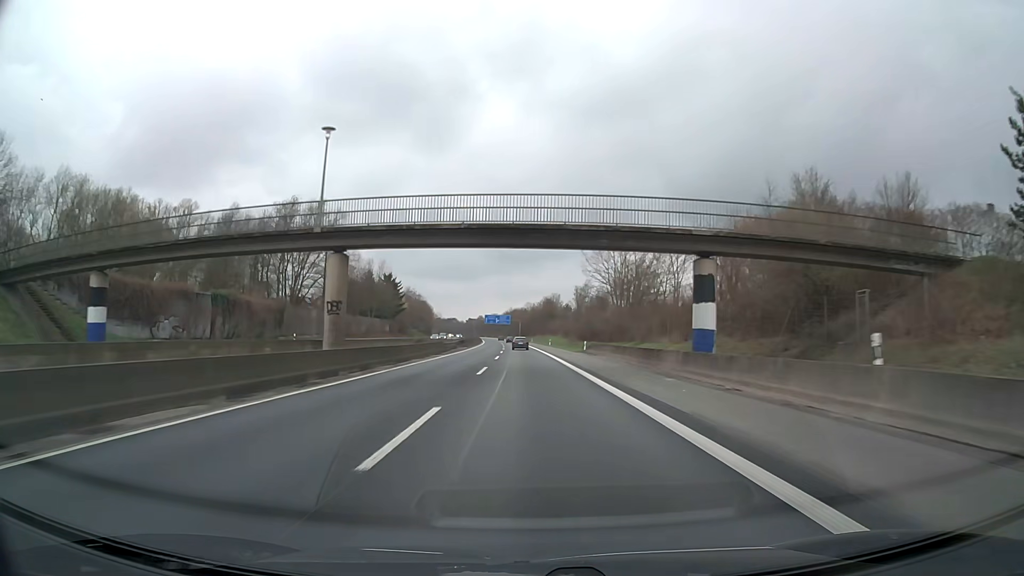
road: motorway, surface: asphalt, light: Day
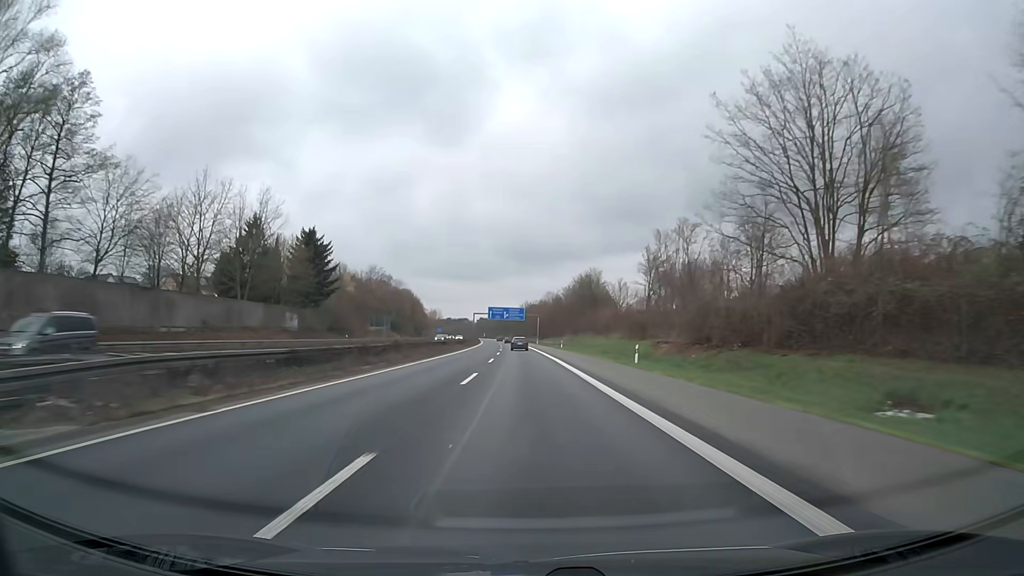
(-1.0, +76.8) m; -1°
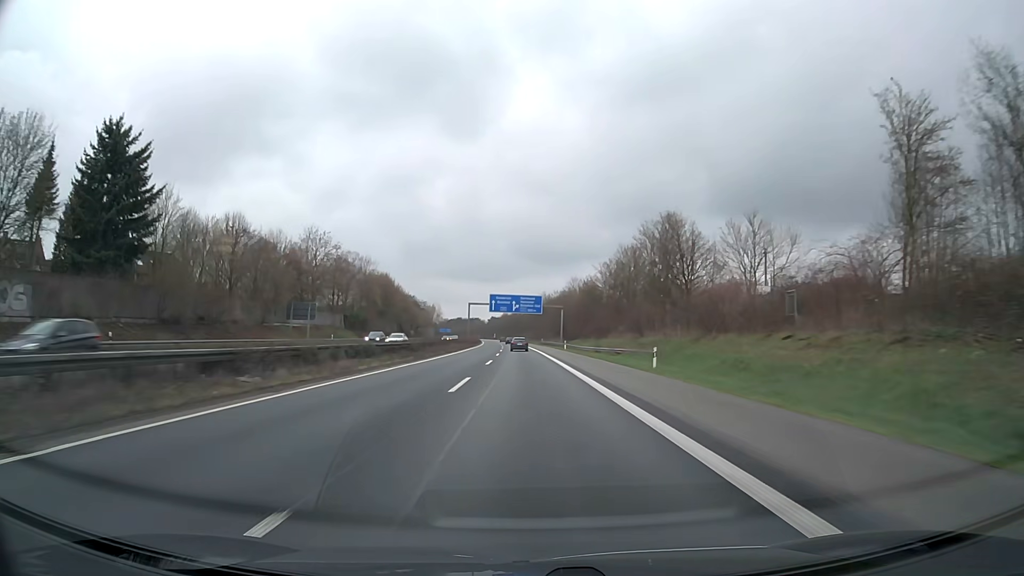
(-0.6, +56.5) m; -1°
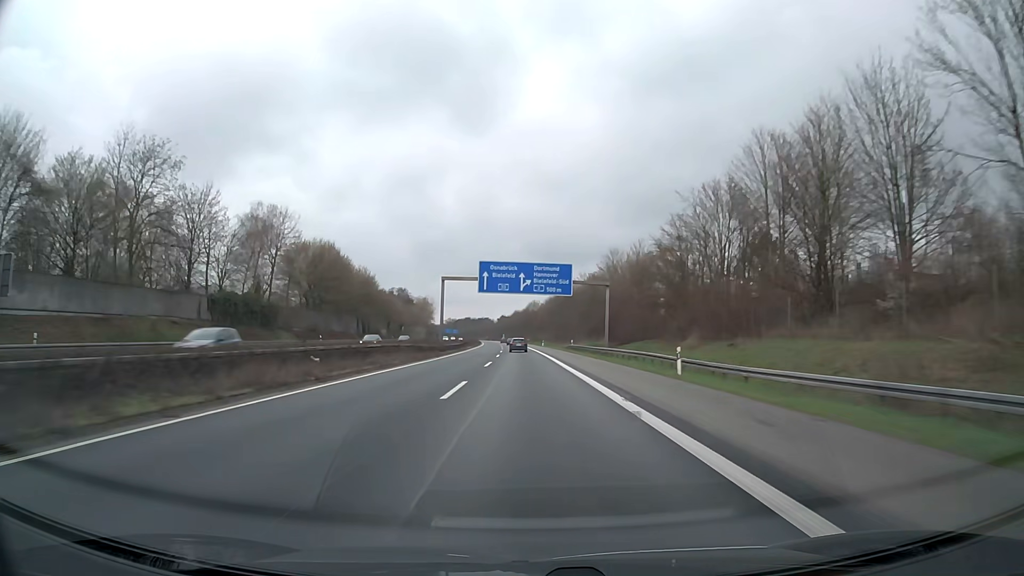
(-0.5, +55.6) m; -1°
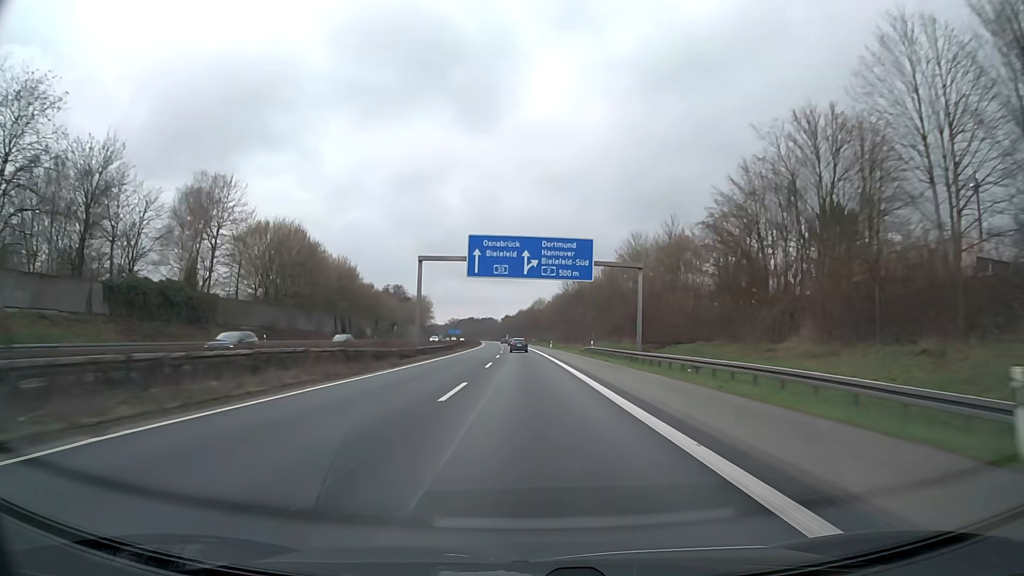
(-0.1, +18.3) m; -1°
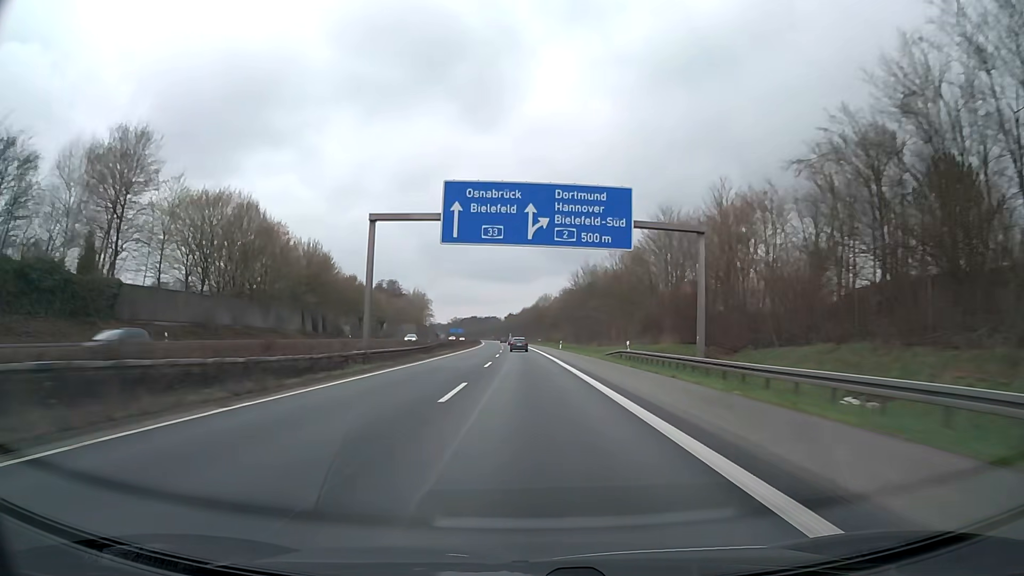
(0.0, +18.3) m; 0°
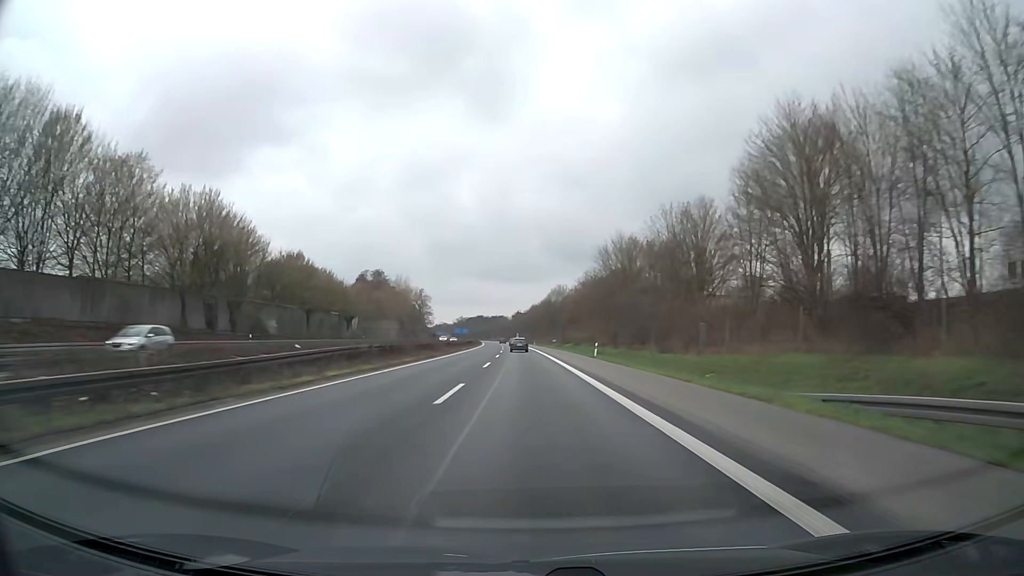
(-0.2, +36.3) m; -1°
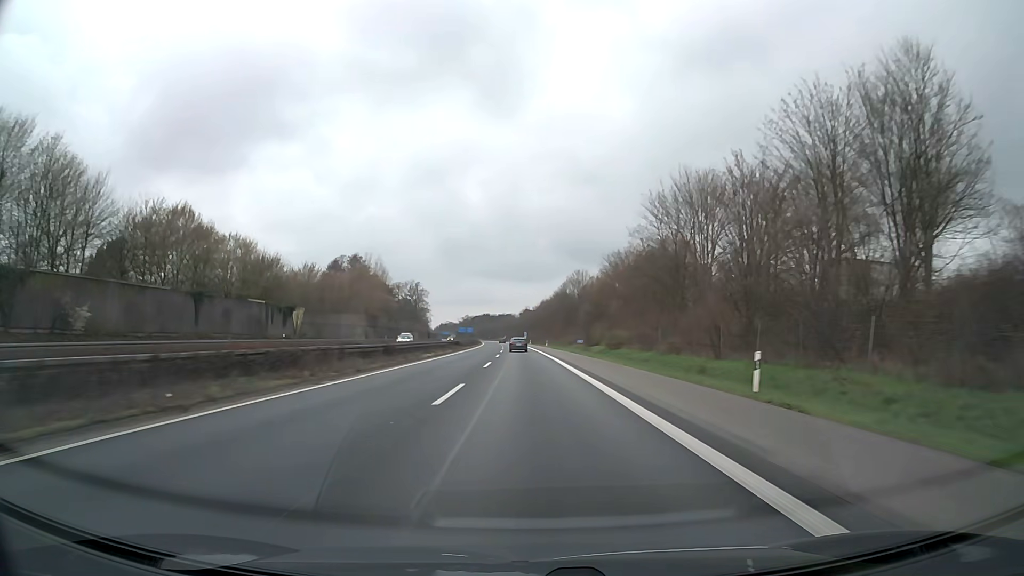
(-0.2, +36.1) m; -1°
(0, +10) (0, +20) (0, +30) (0, +40) (0, +50) (-1, +60) (-1, +70) (-1, +80) (-1, +90) (-2, +100) m
